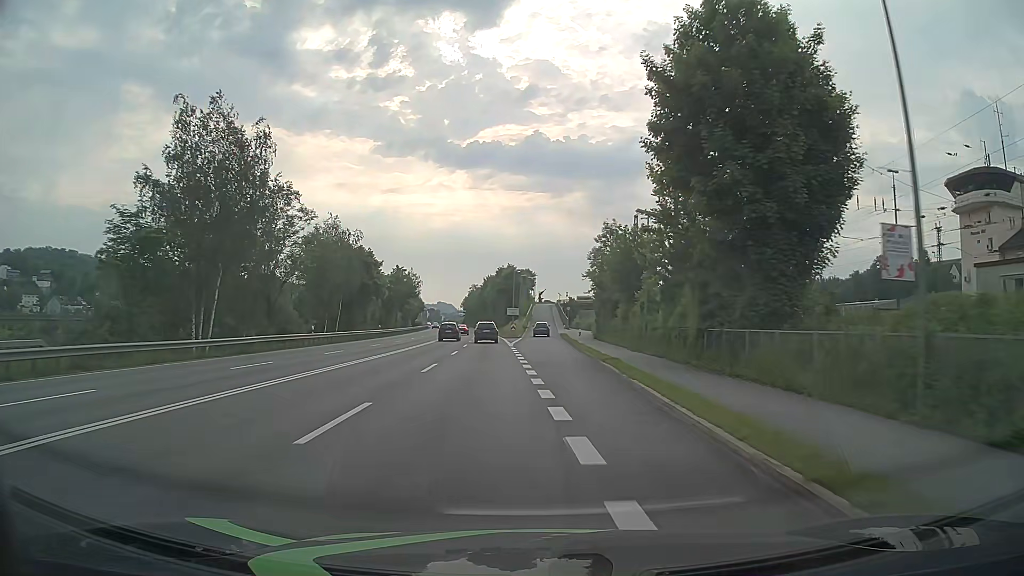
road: primary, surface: asphalt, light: Day
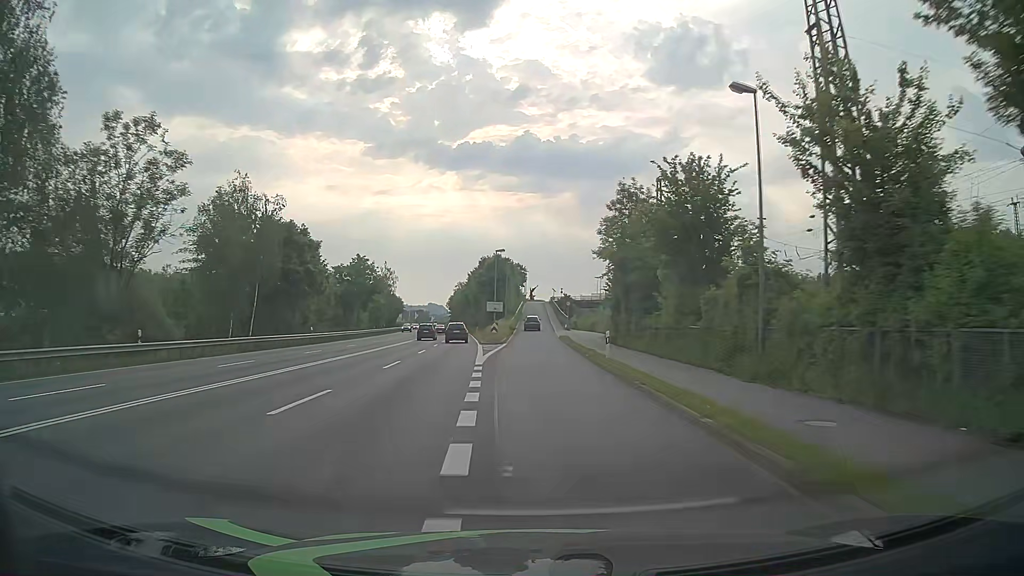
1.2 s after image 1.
(+0.1, +21.6) m; +1°
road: unclassified
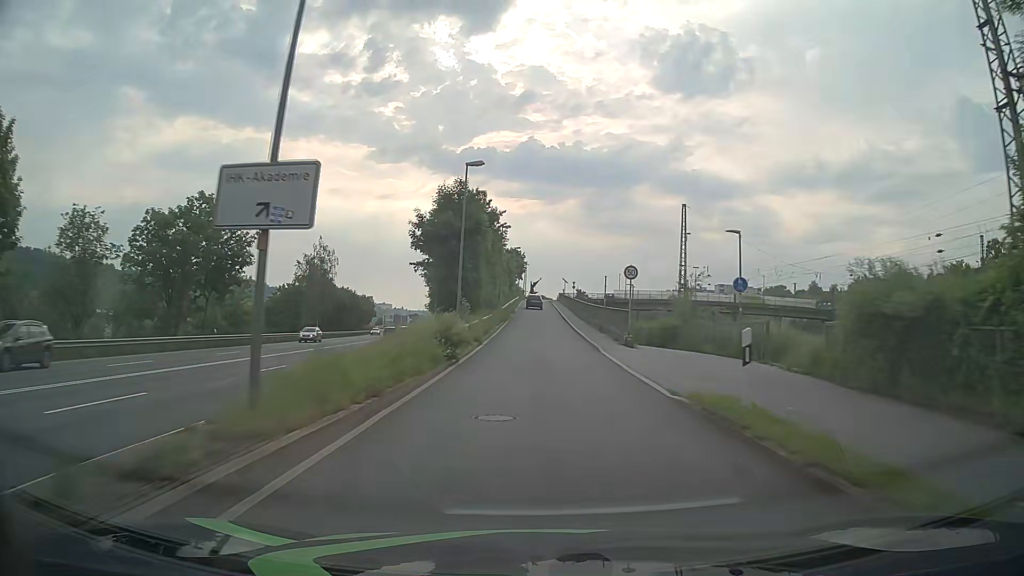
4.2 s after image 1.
(-0.3, +49.2) m; -1°
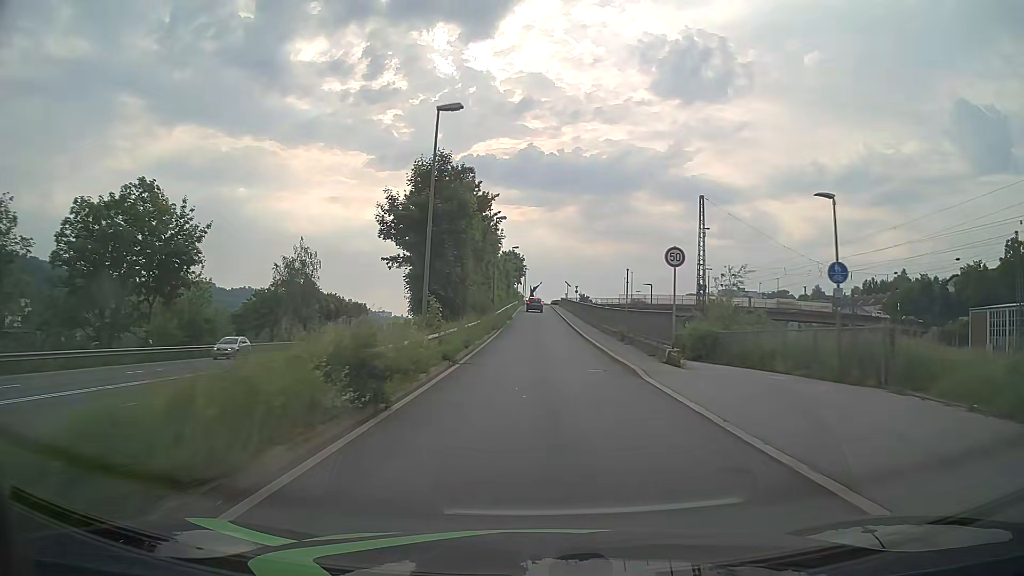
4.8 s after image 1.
(+0.1, +8.9) m; 0°
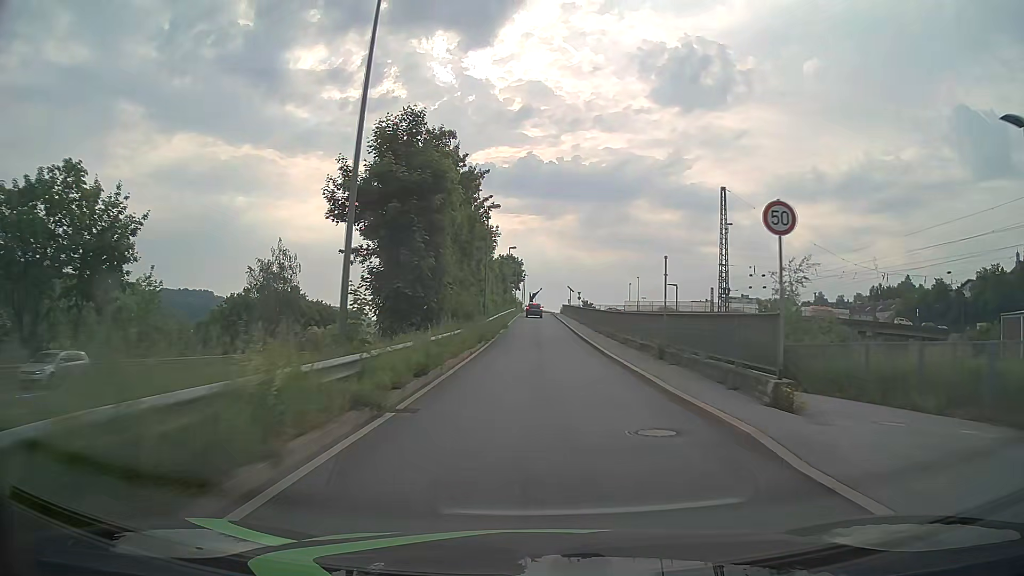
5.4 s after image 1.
(+0.1, +8.5) m; +1°
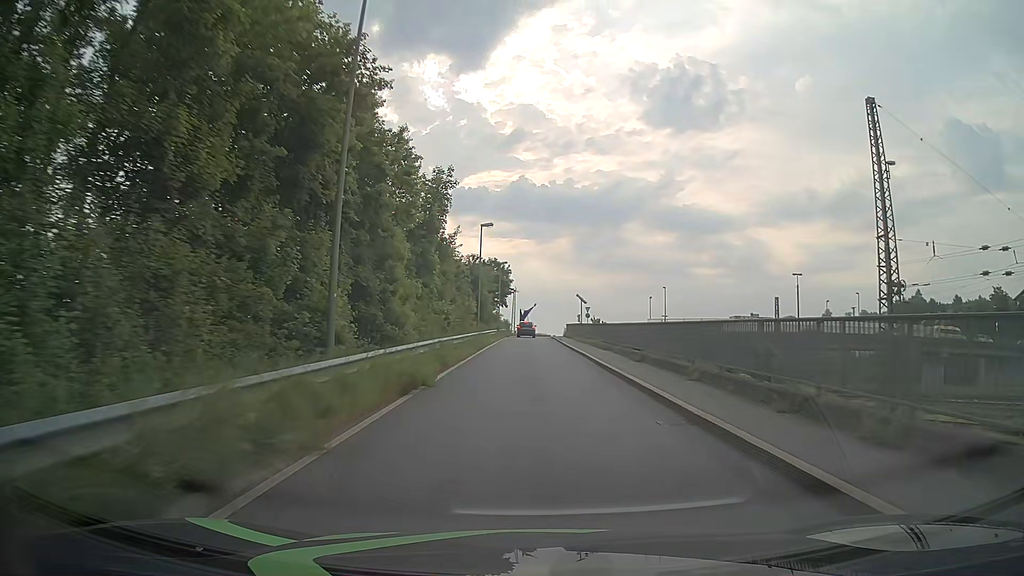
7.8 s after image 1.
(+0.2, +31.1) m; +1°
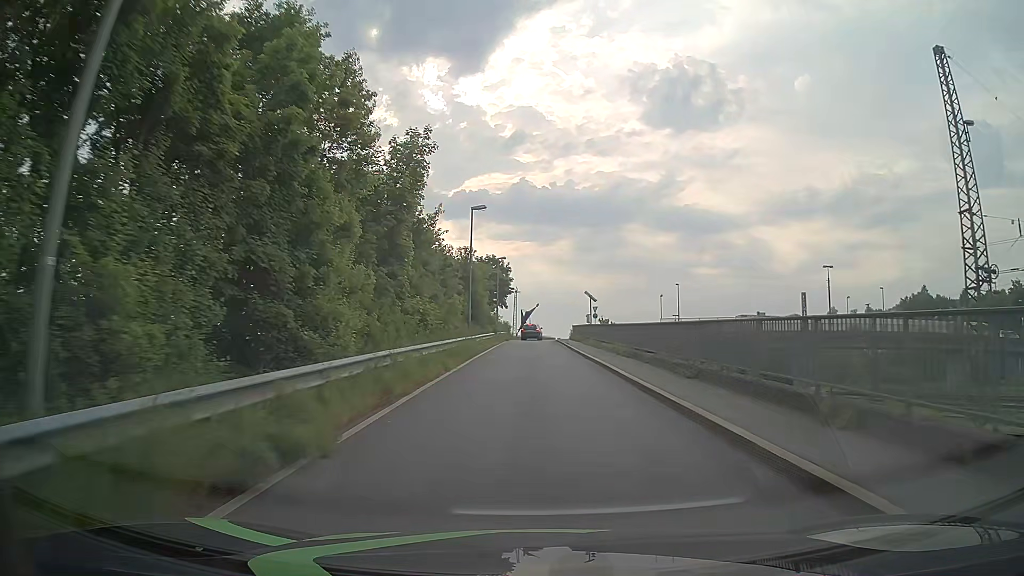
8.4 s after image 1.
(0.0, +7.3) m; 0°
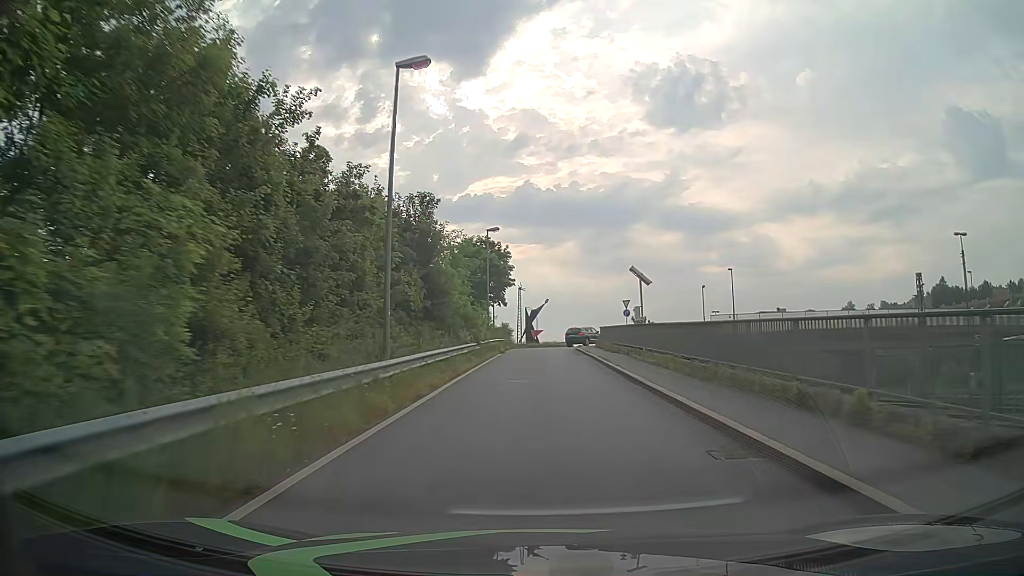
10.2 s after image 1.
(-0.3, +21.1) m; -1°
(0, +10) (0, +20) (0, +30) (0, +40) (+1, +50) (+5, +59) (+13, +65) (+23, +66) (+33, +66) (+43, +66) m
